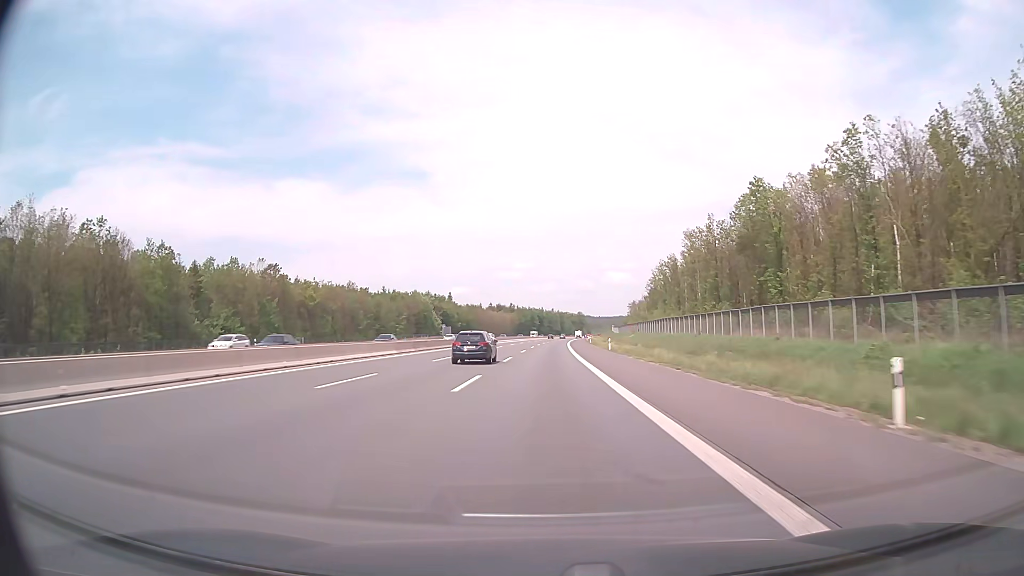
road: motorway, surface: asphalt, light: Day
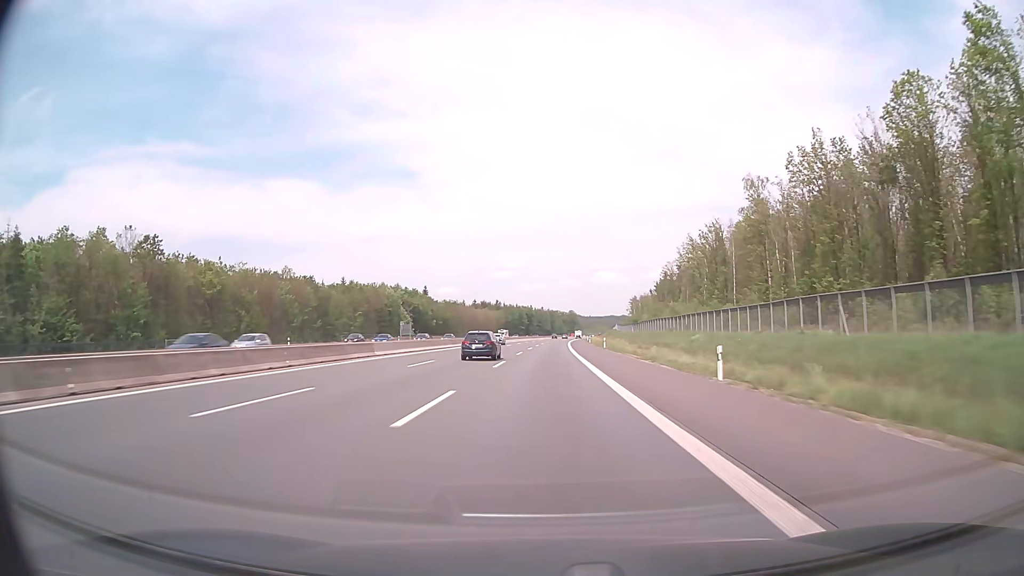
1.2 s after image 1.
(+0.3, +41.4) m; +1°
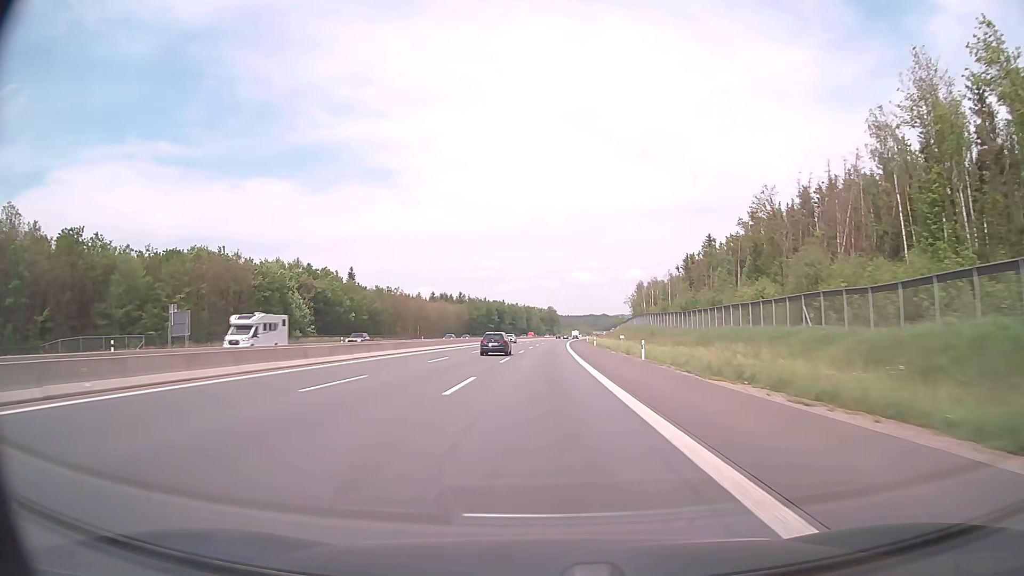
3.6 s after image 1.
(+1.4, +82.7) m; +2°
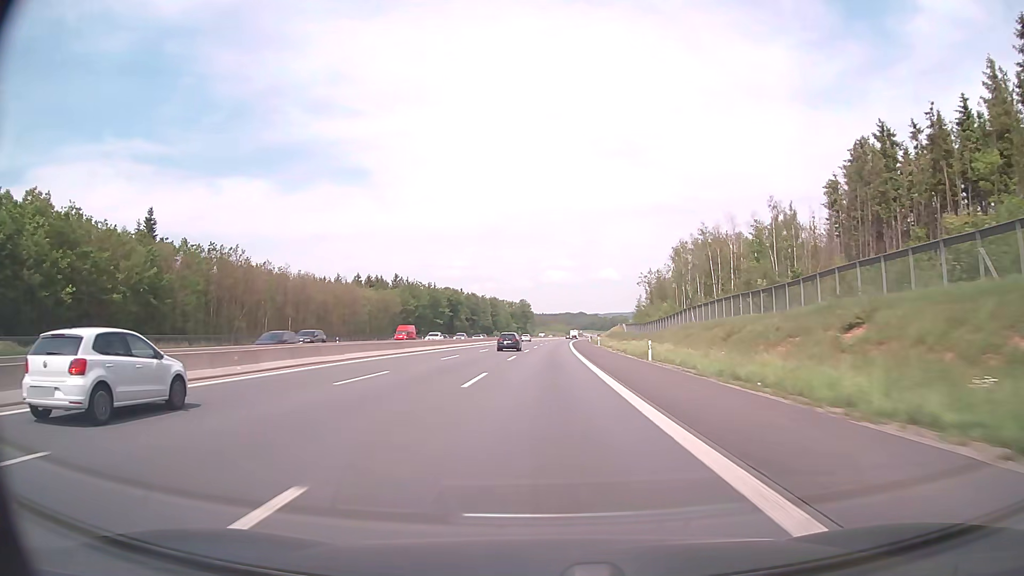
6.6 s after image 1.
(+1.9, +103.3) m; +2°
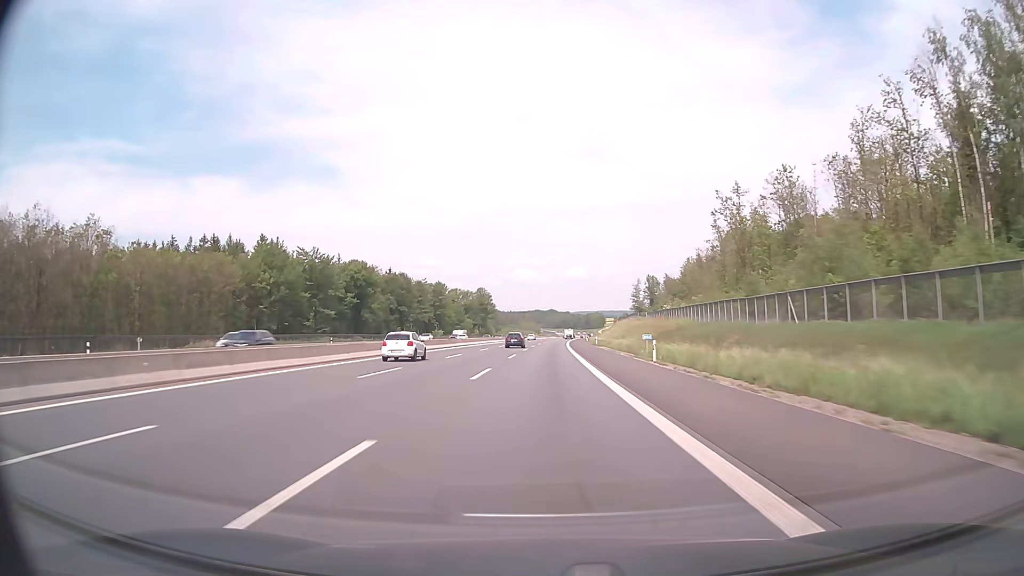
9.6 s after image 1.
(+2.4, +103.3) m; +3°
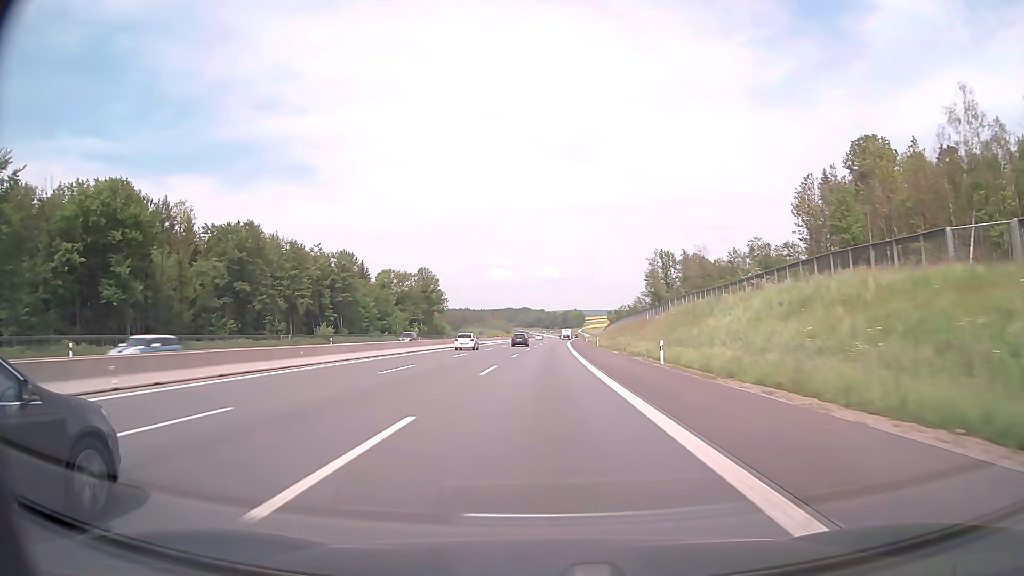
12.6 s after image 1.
(+1.9, +103.3) m; +2°
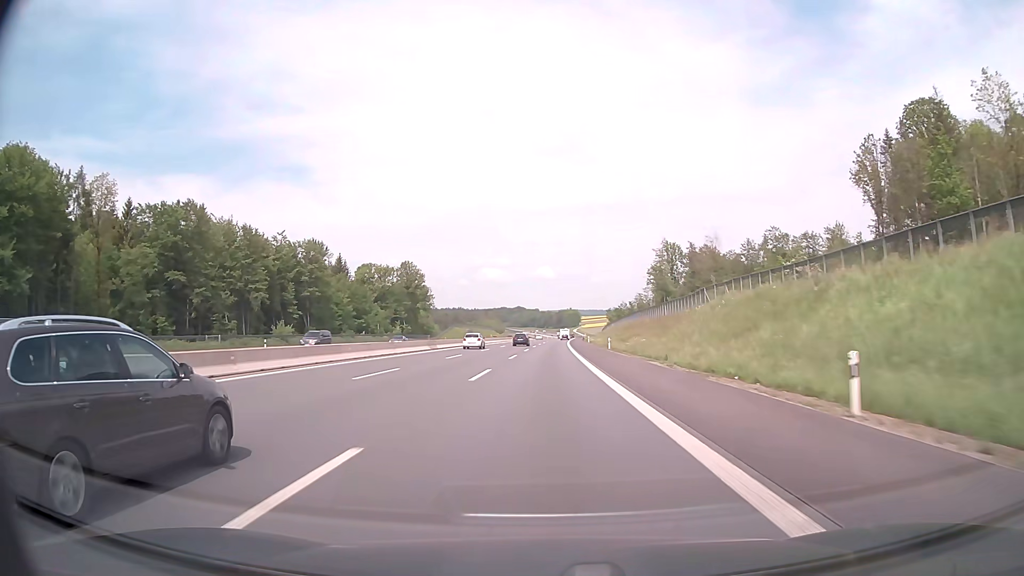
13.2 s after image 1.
(+0.1, +20.7) m; +1°
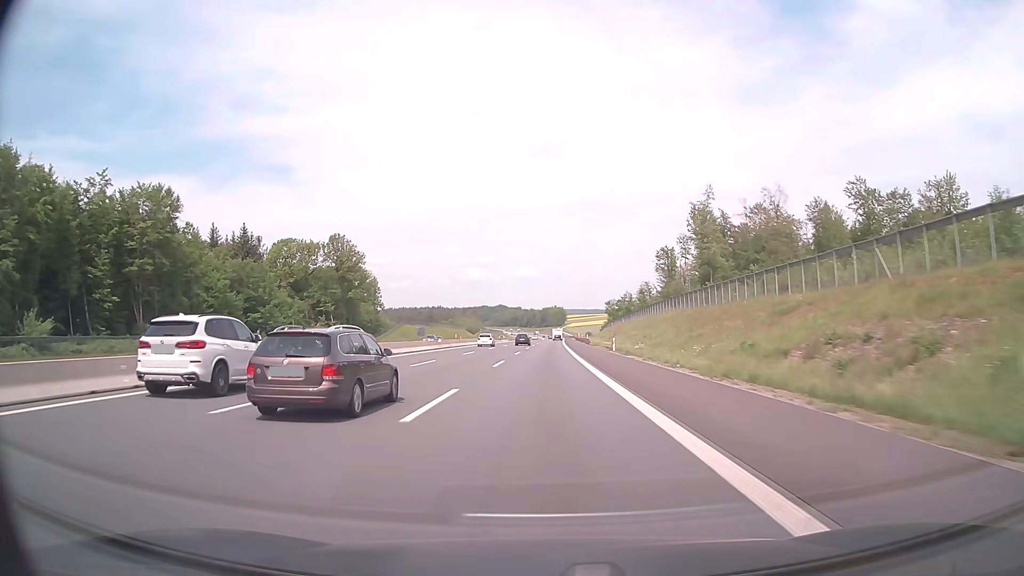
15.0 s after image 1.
(+0.7, +62.0) m; +1°
(0, +10) (0, +20) (0, +30) (0, +40) (+1, +50) (+1, +60) (+1, +70) (+1, +80) (+1, +90) (+2, +100) m
